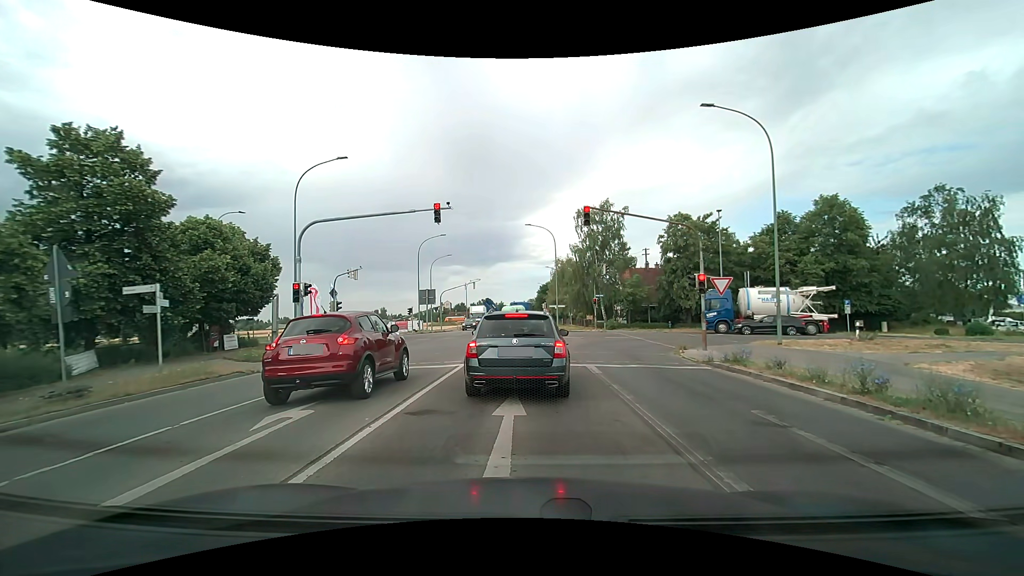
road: tertiary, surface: asphalt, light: Day
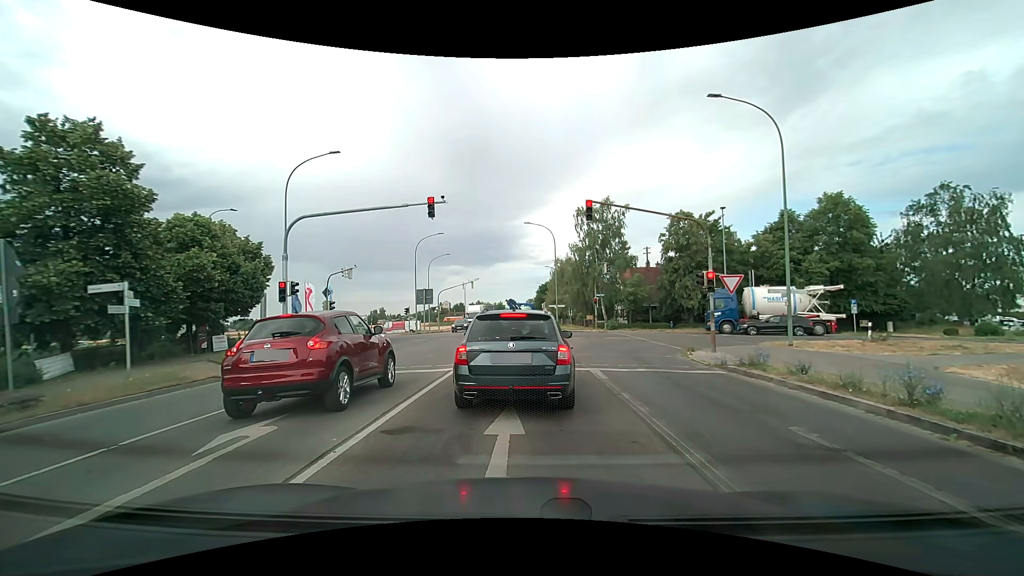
(0.0, +1.1) m; 0°
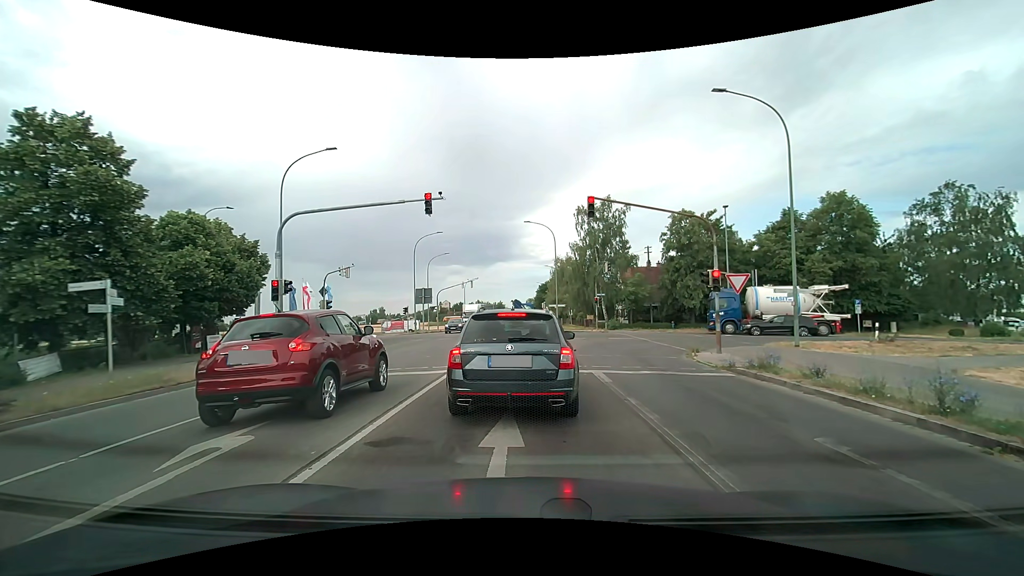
(0.0, +0.5) m; 0°
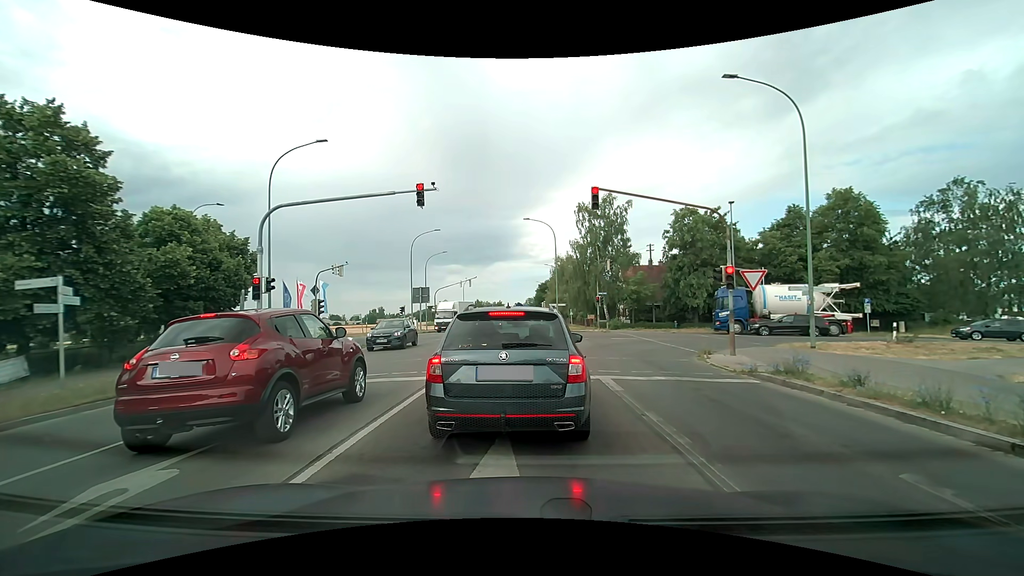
(0.0, +1.3) m; 0°
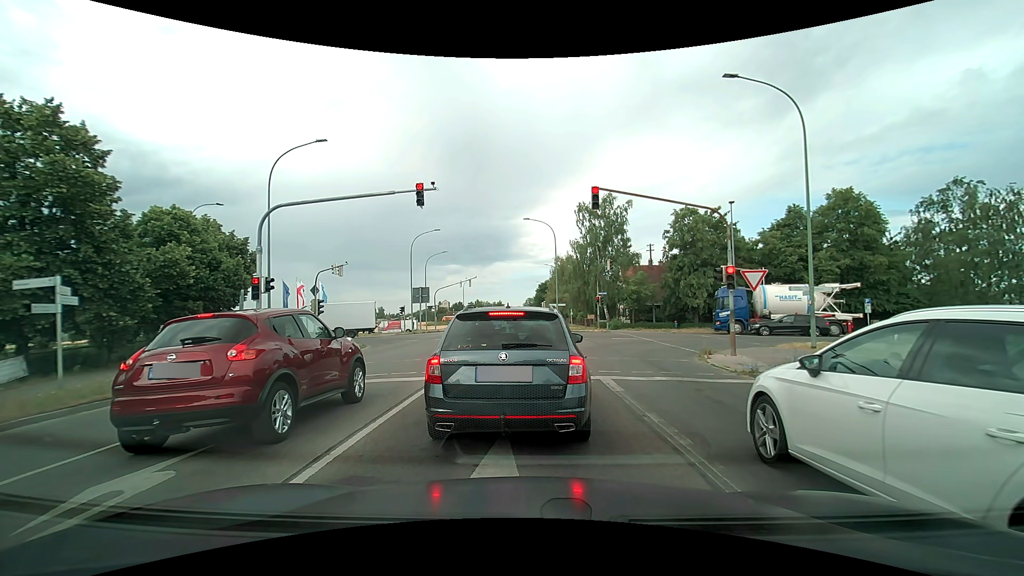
(0.0, +0.1) m; 0°
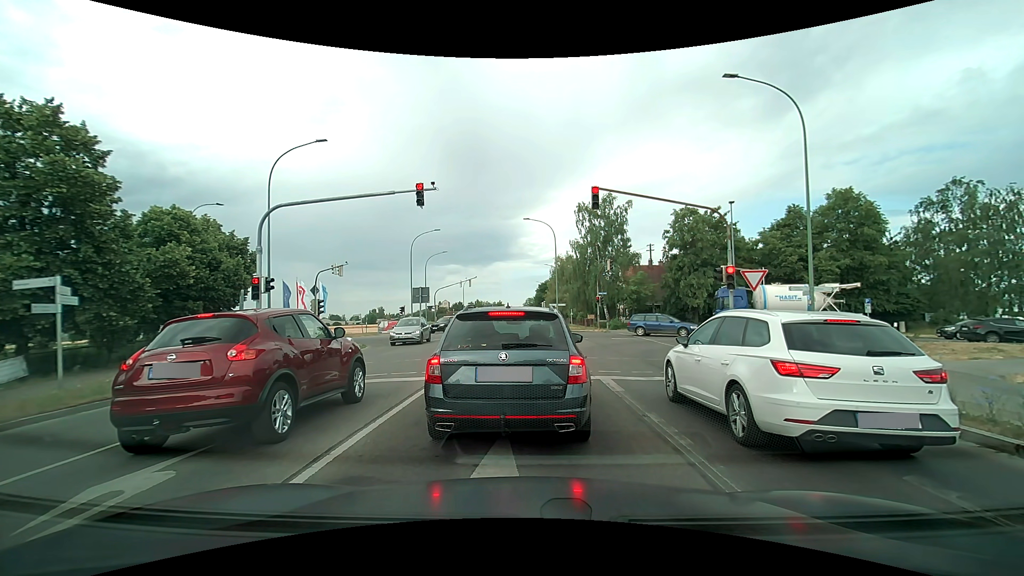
(0.0, 0.0) m; 0°
